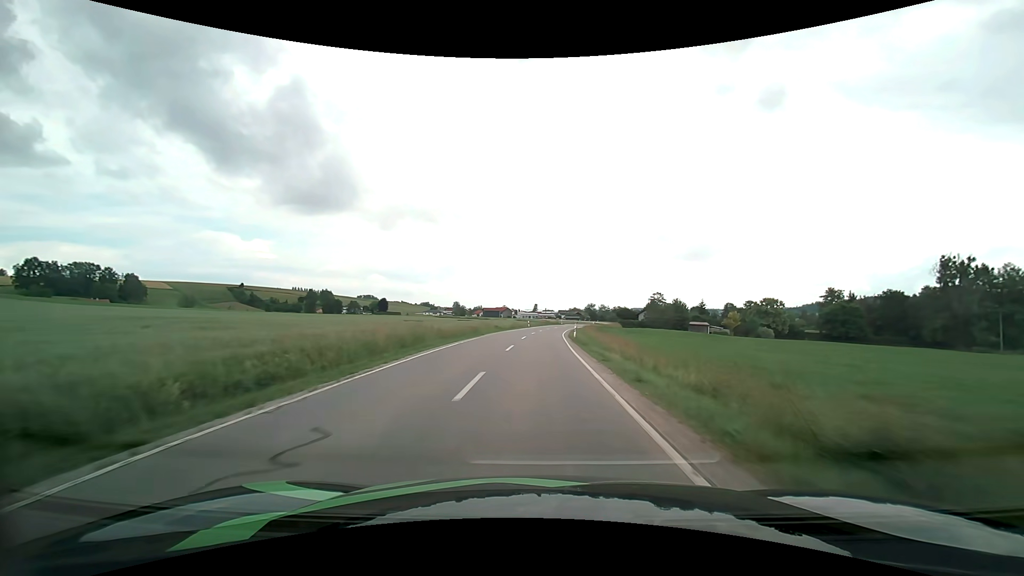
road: secondary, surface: asphalt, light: Day
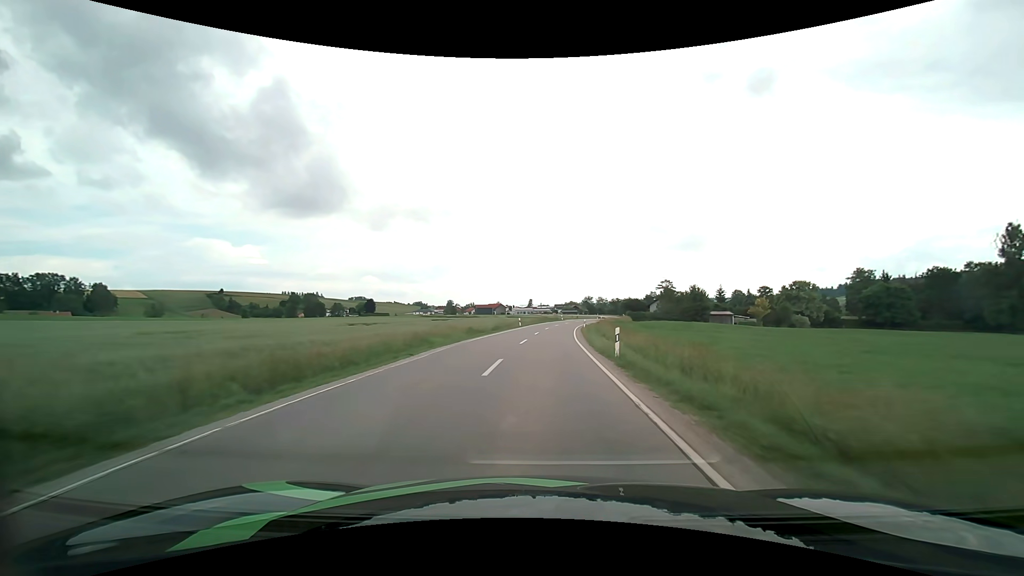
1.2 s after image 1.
(0.0, +21.2) m; +1°
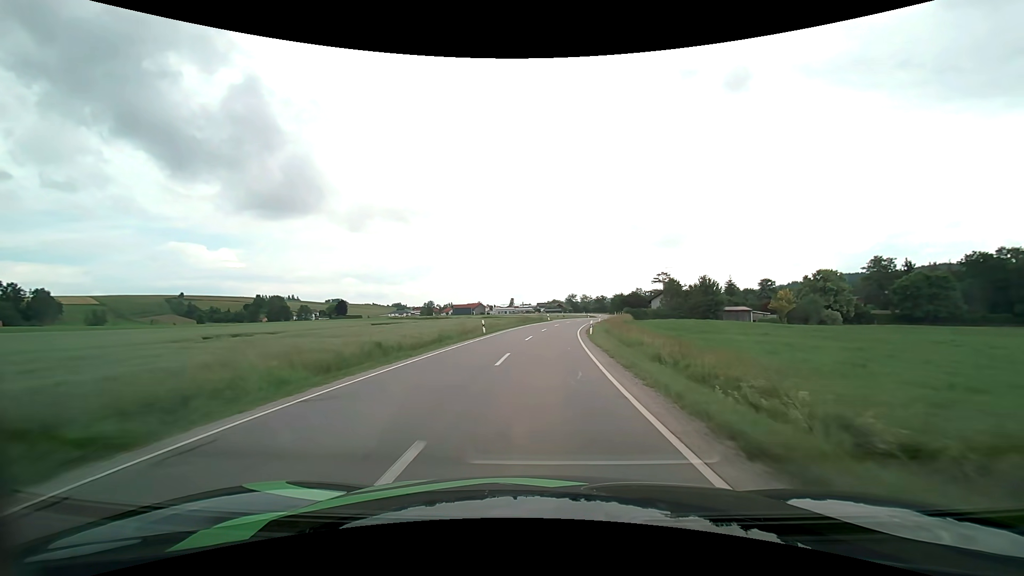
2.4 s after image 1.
(+0.3, +21.6) m; +2°
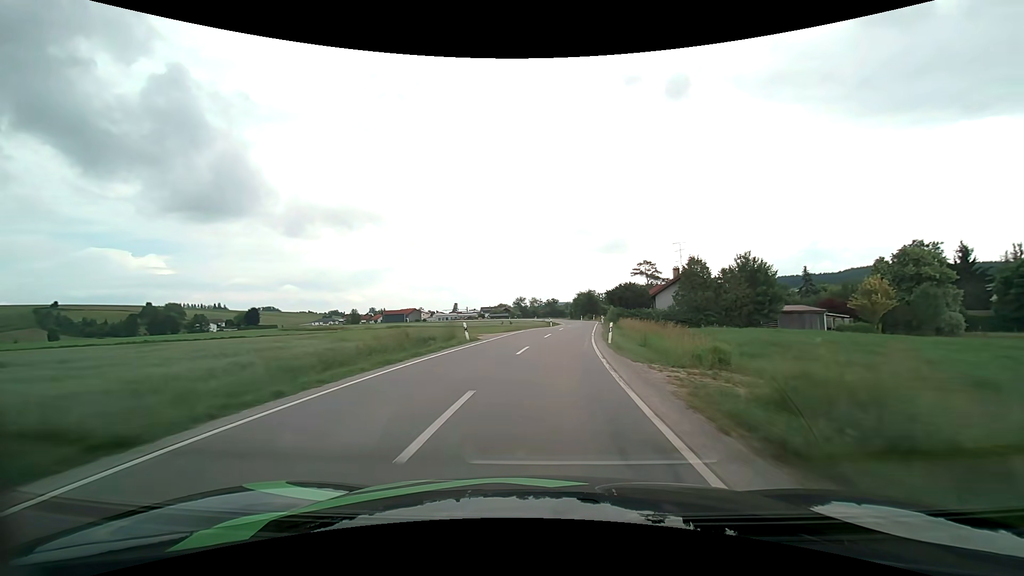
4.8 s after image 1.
(+2.2, +44.8) m; +6°
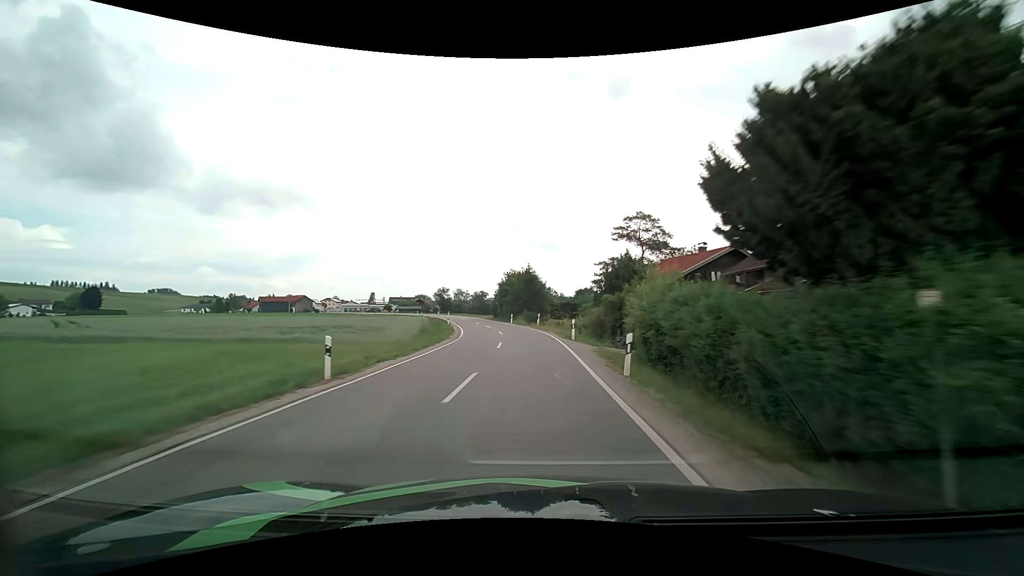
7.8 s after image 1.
(+4.7, +55.9) m; +8°
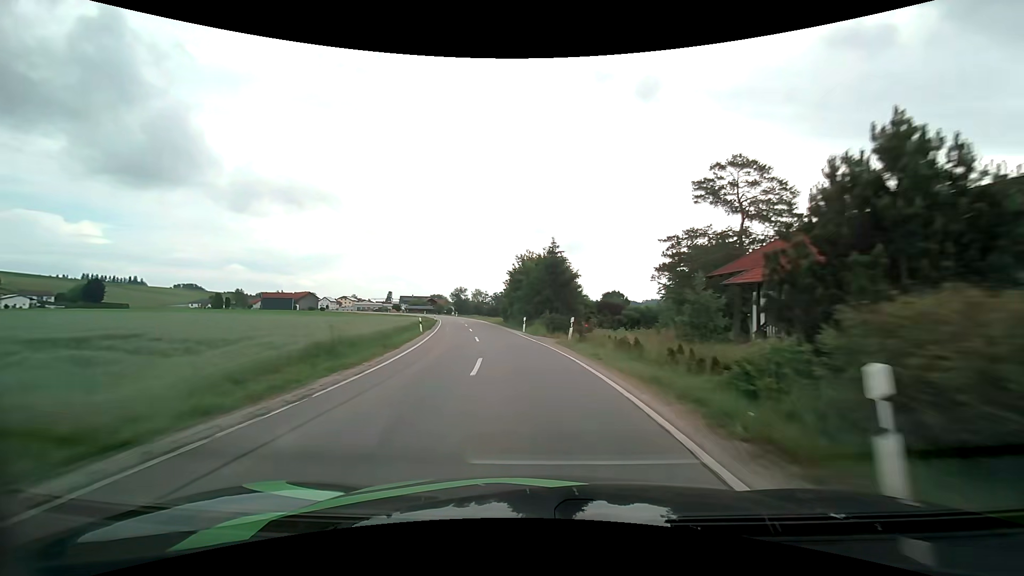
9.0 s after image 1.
(-0.3, +21.4) m; -2°
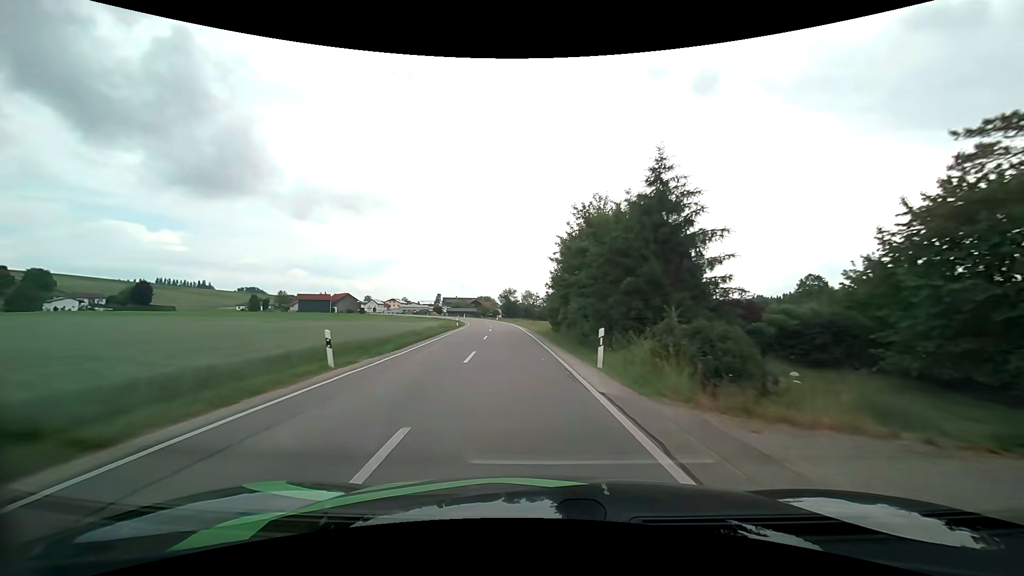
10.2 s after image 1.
(-1.0, +21.3) m; -6°
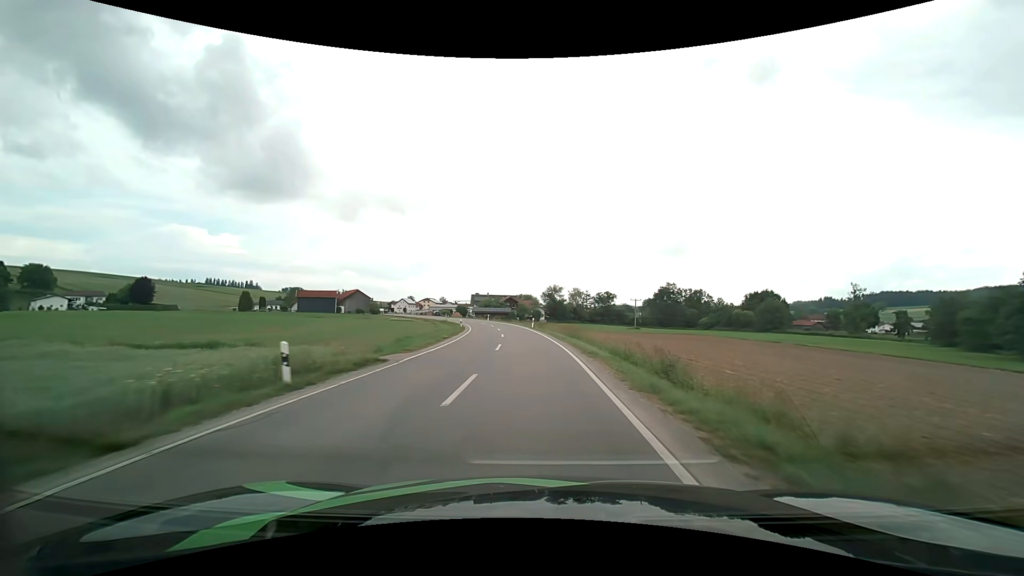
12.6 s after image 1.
(-2.8, +42.0) m; -6°
(0, +10) (0, +20) (-1, +30) (-1, +40) (-2, +50) (-4, +60) (-6, +70) (-8, +79) (-11, +89) (-14, +98) m
